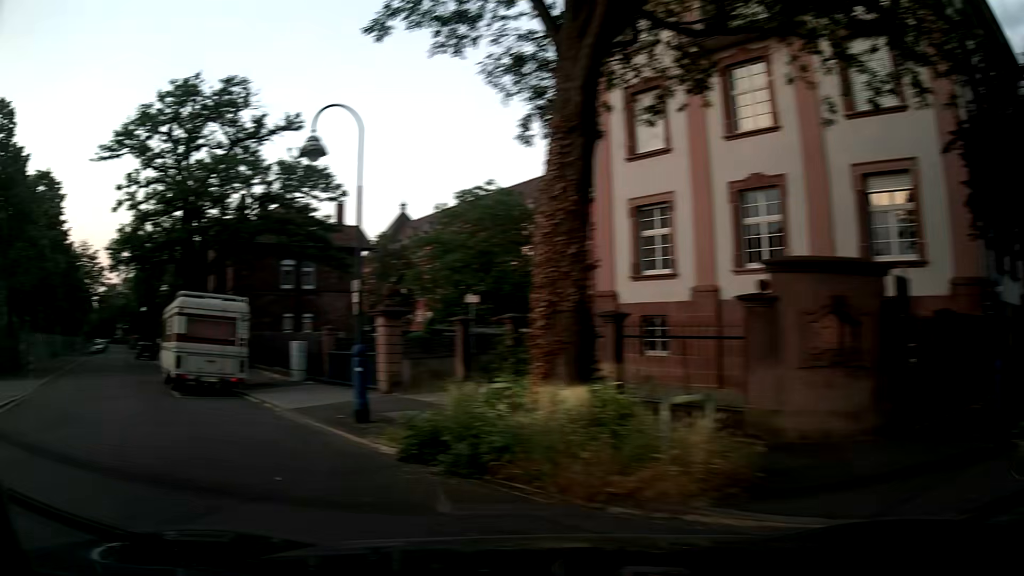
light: Day
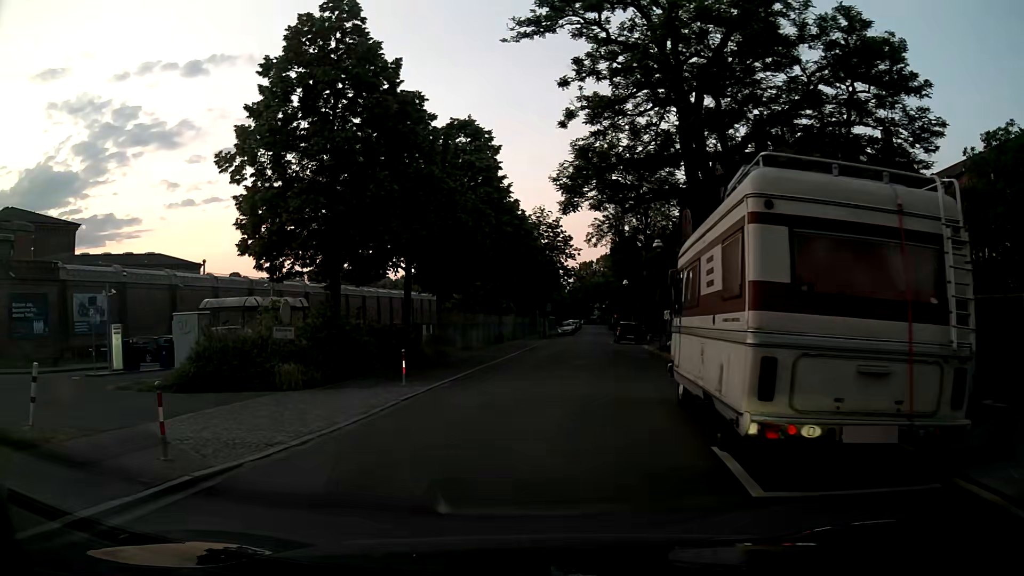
(-6.4, +11.4) m; -42°
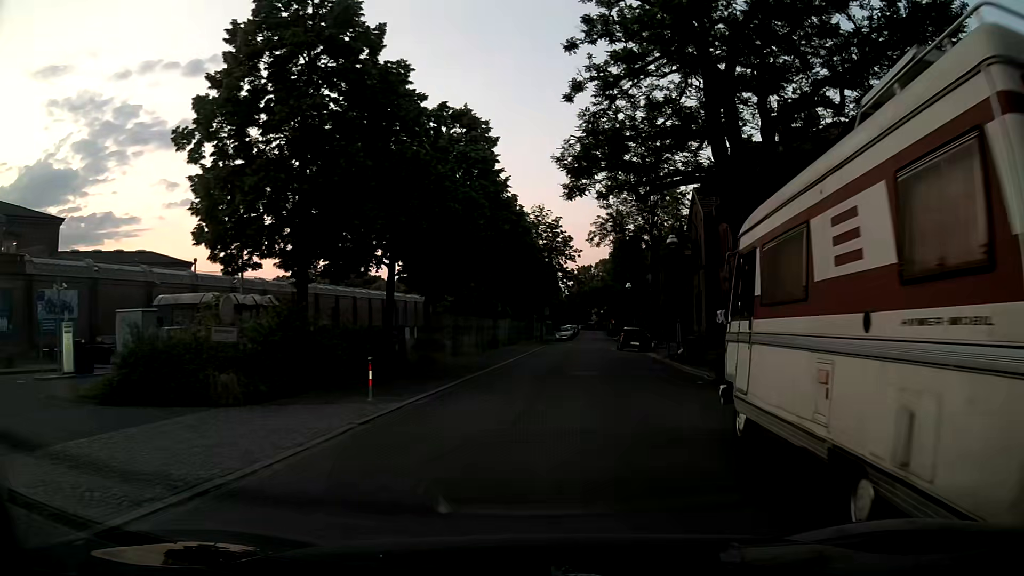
(0.0, +3.4) m; +2°
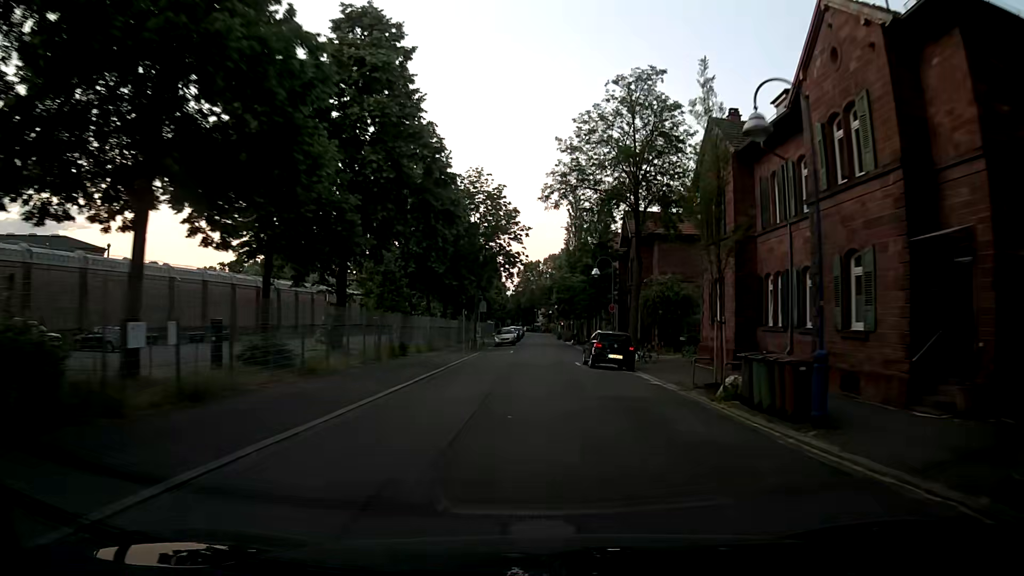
(+0.6, +15.7) m; +4°
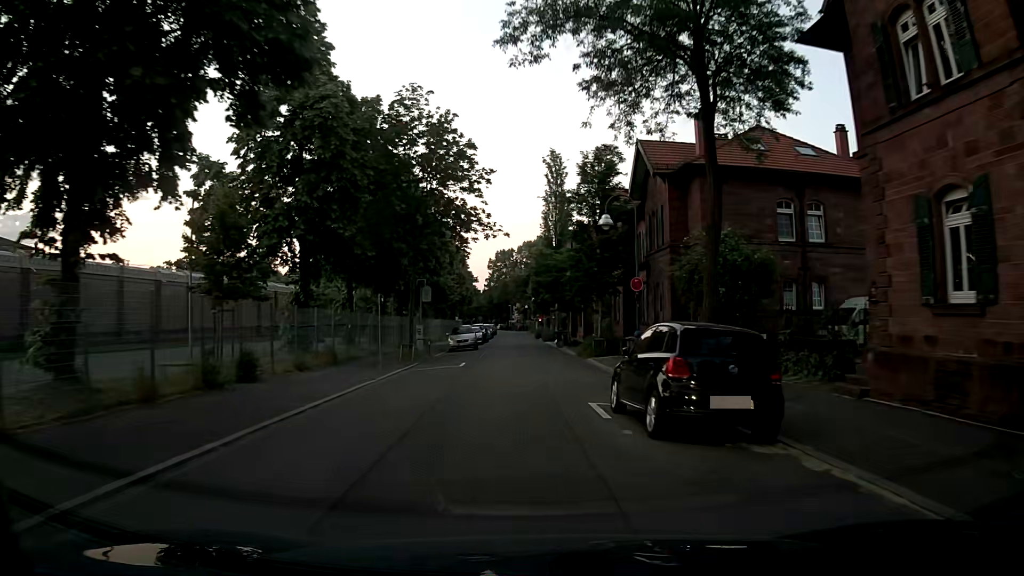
(+0.1, +16.9) m; +1°
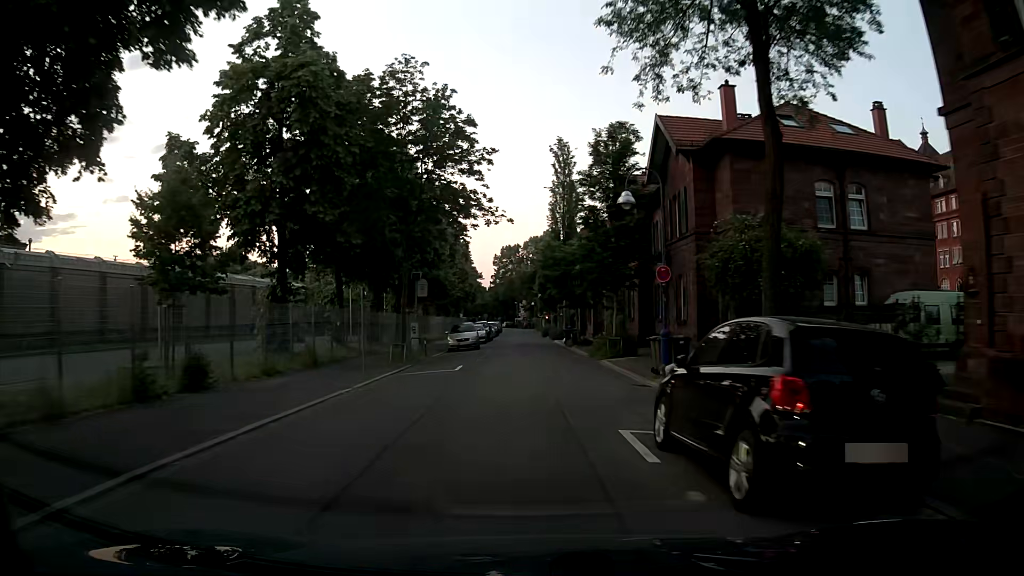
(0.0, +3.3) m; 0°
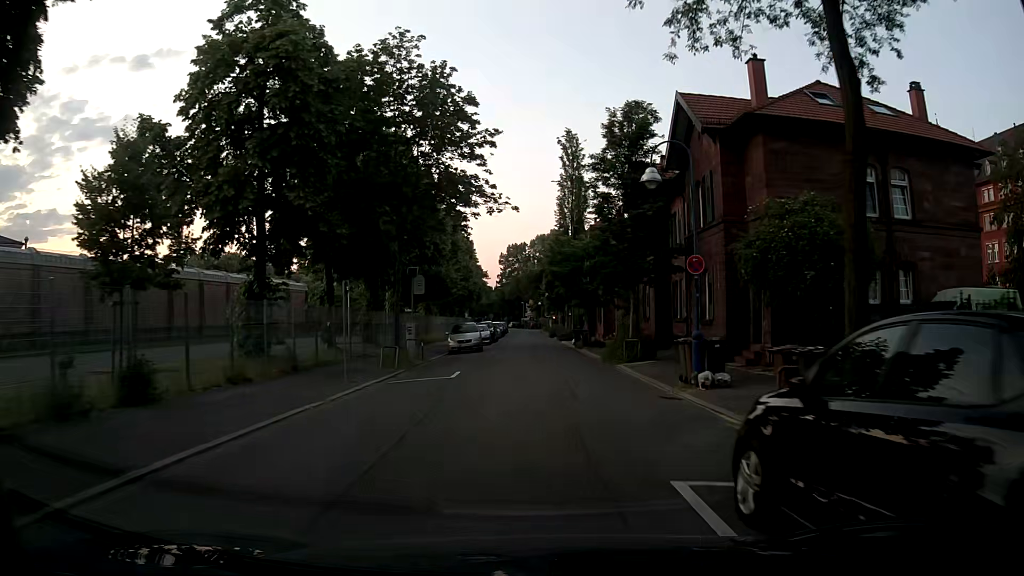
(0.0, +2.7) m; -1°
